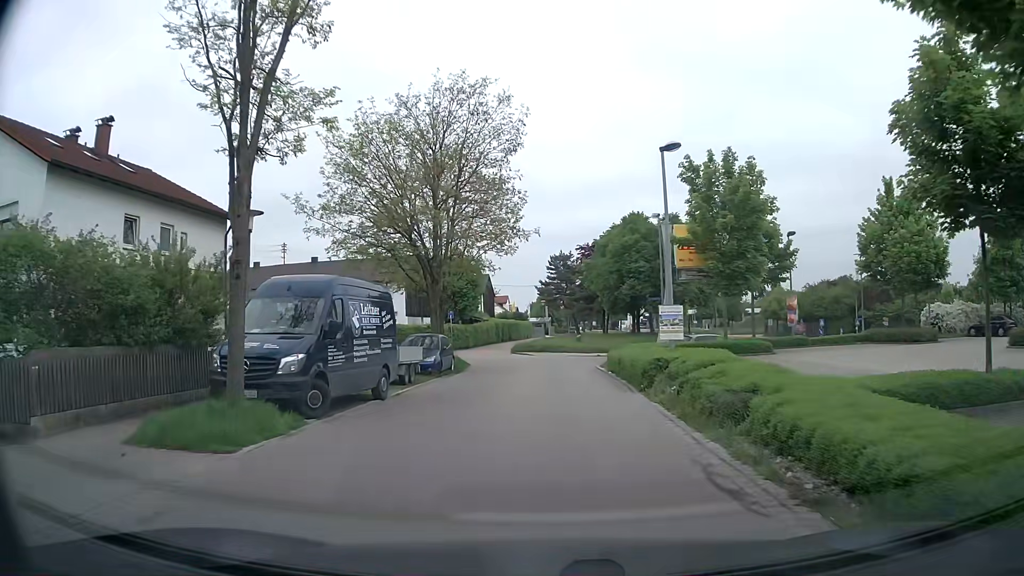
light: Day
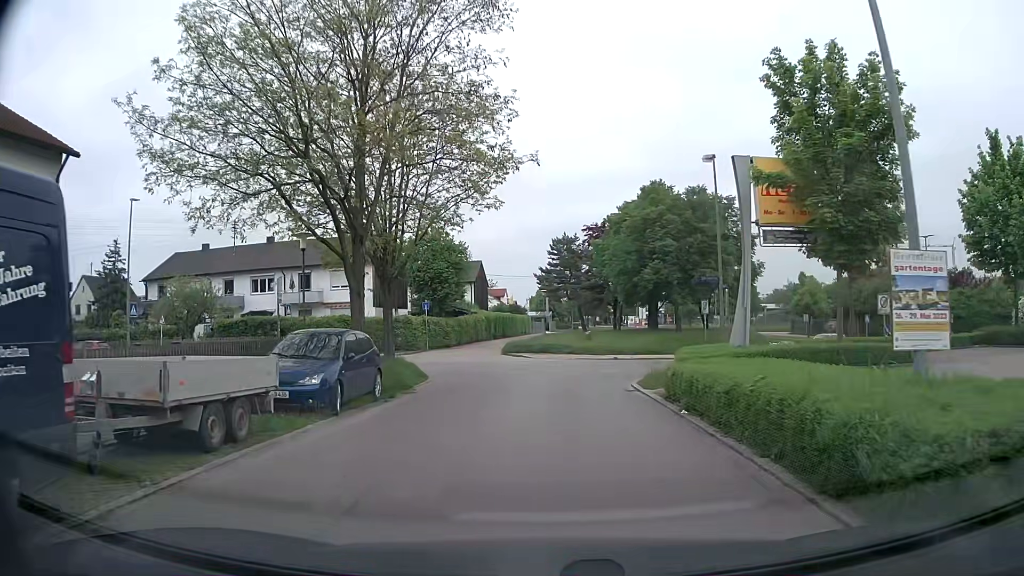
(-0.1, +11.7) m; -1°
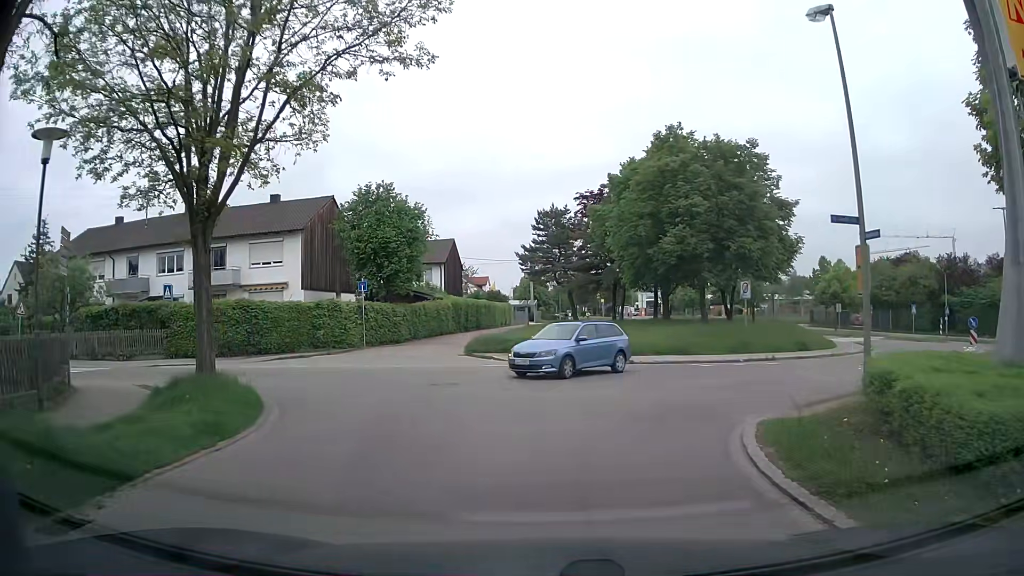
(+0.2, +12.0) m; +2°
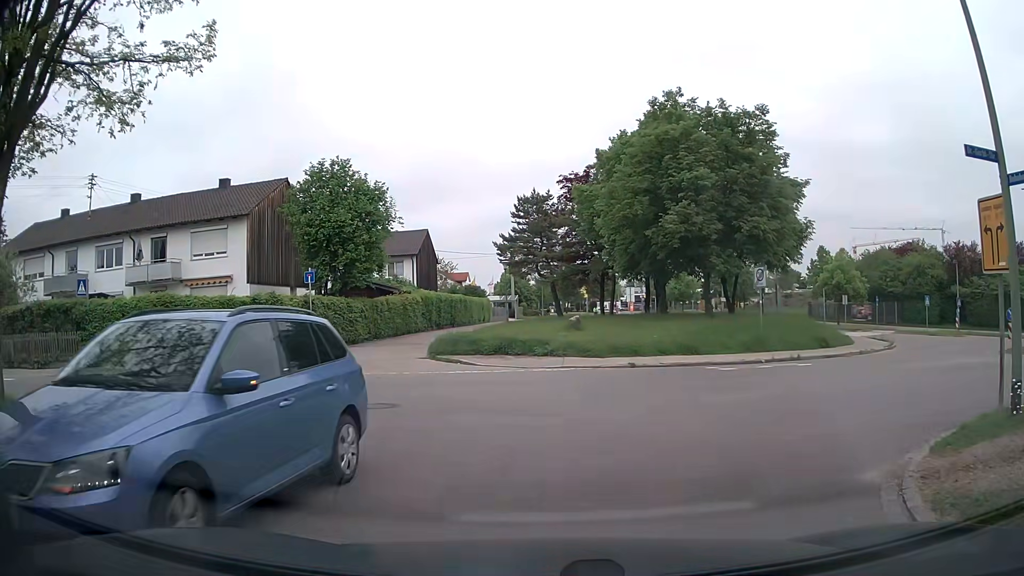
(0.0, +4.8) m; 0°
